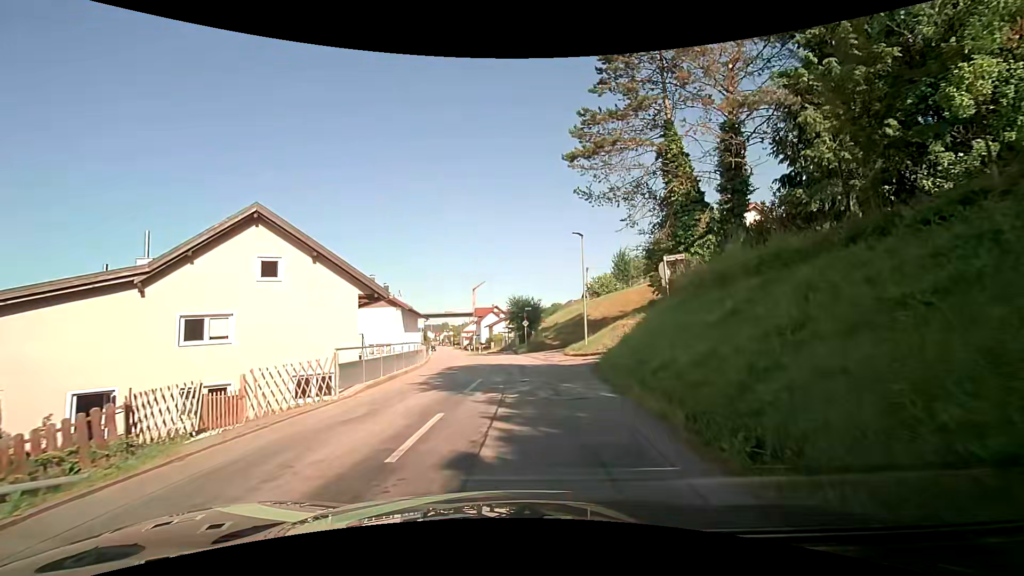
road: unclassified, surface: asphalt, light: Day
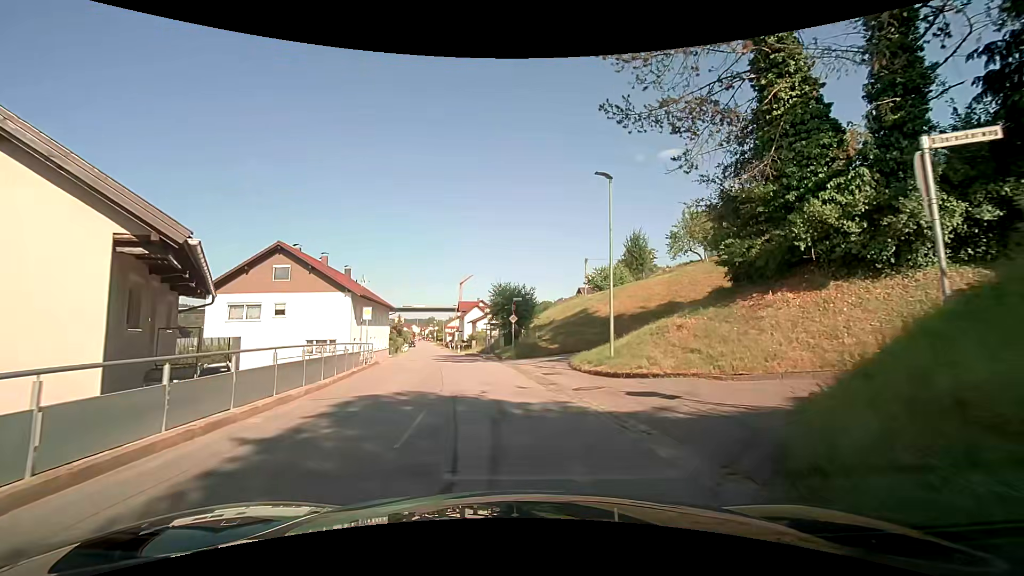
(+0.1, +11.2) m; +2°
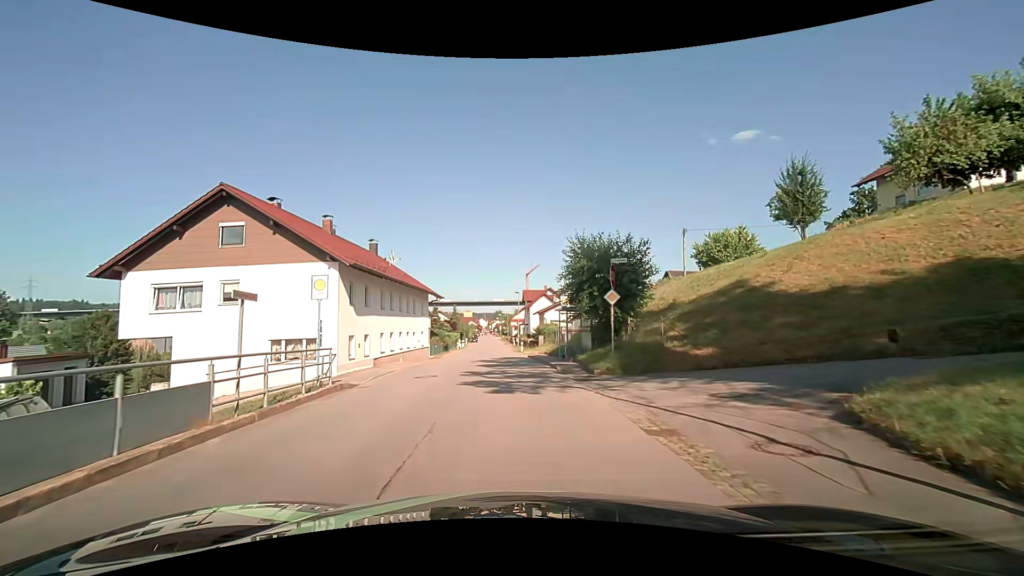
(-1.1, +15.5) m; -8°
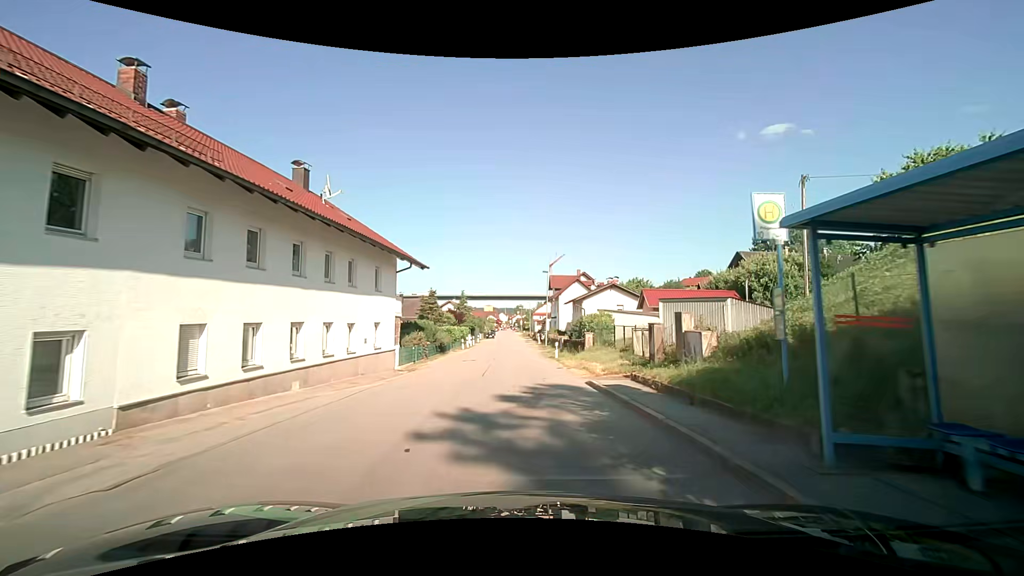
(-0.6, +19.5) m; -3°
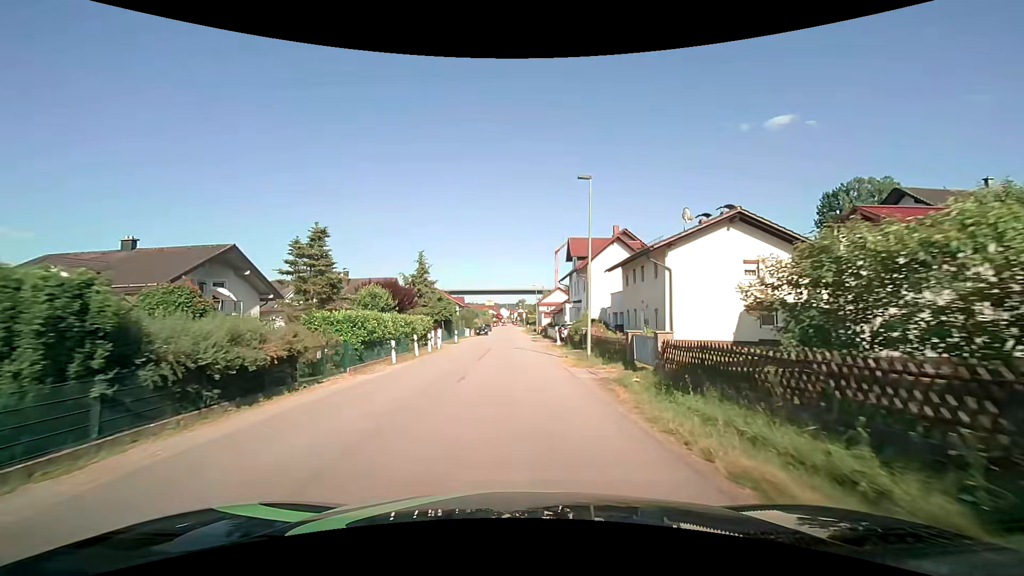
(+0.2, +29.0) m; 0°
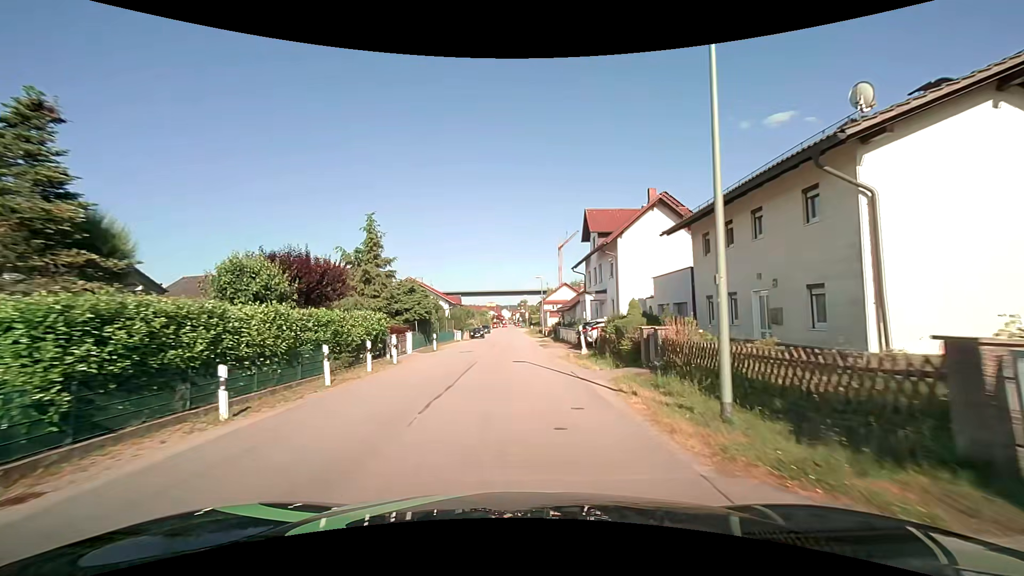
(0.0, +13.0) m; 0°
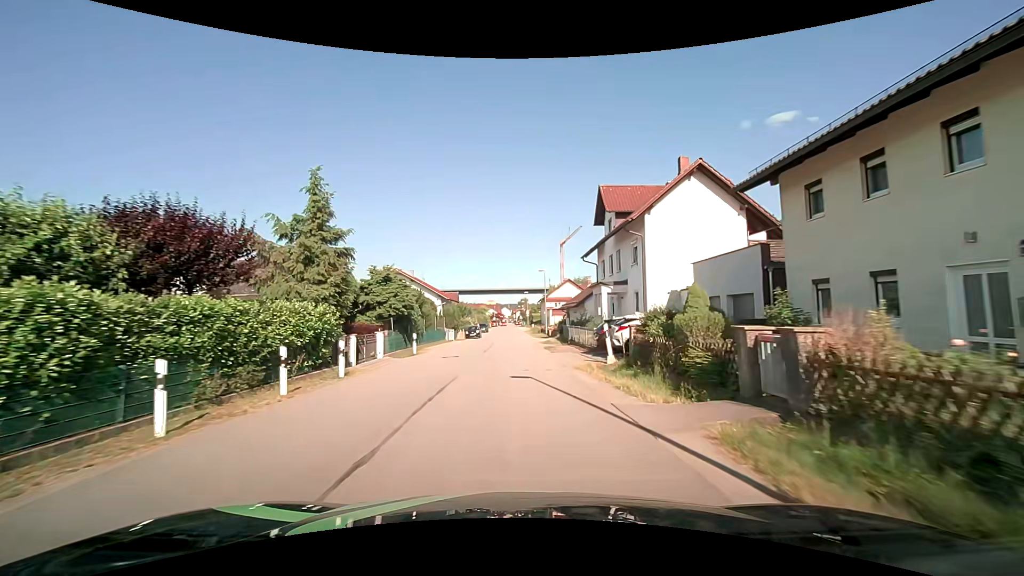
(0.0, +6.6) m; 0°
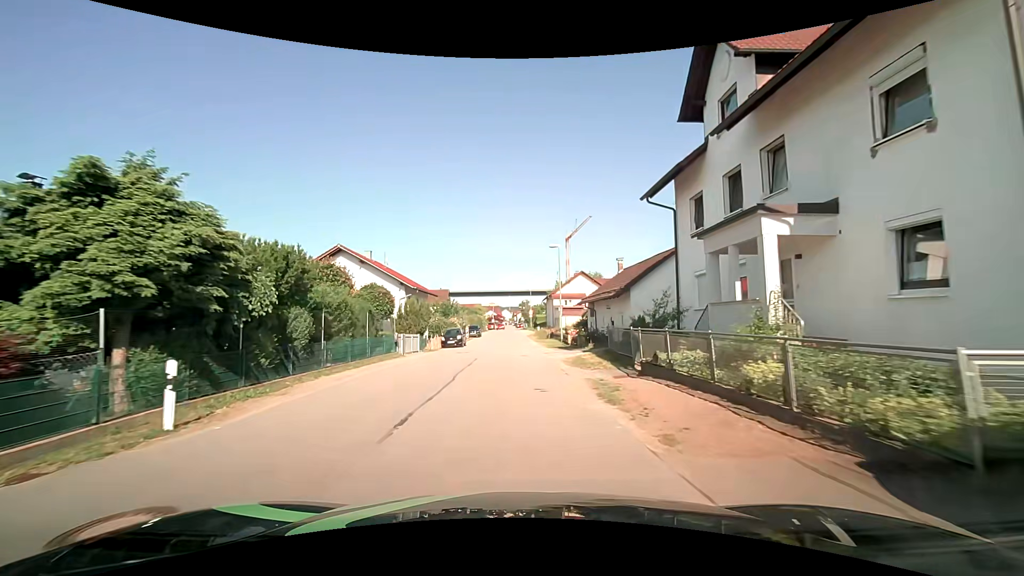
(0.0, +18.8) m; 0°
(0, +10) (0, +20) (0, +30) (0, +40) (-1, +50) (-1, +60) (-1, +70) (-1, +80) (-1, +90) (-2, +100) m
